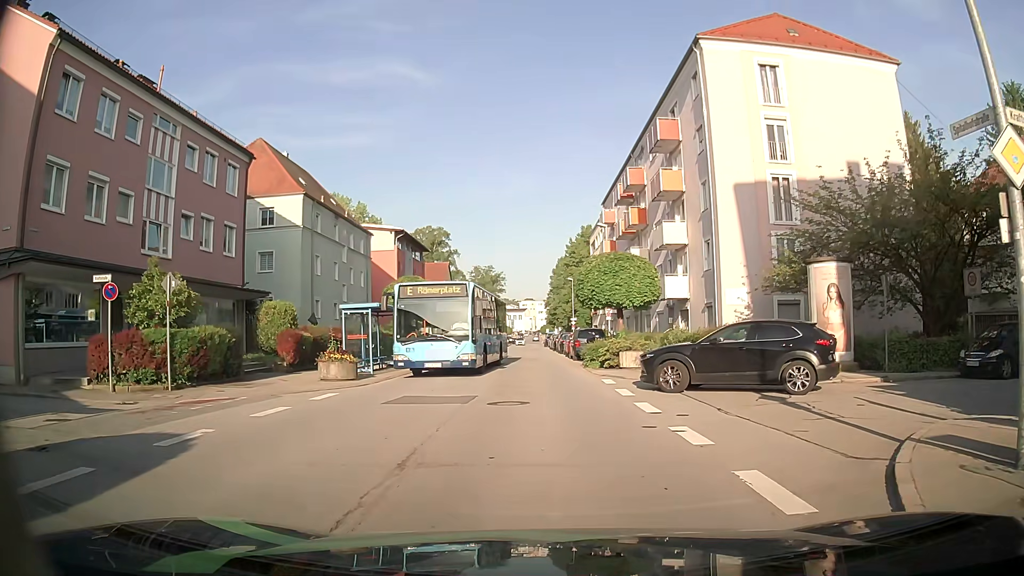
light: Day
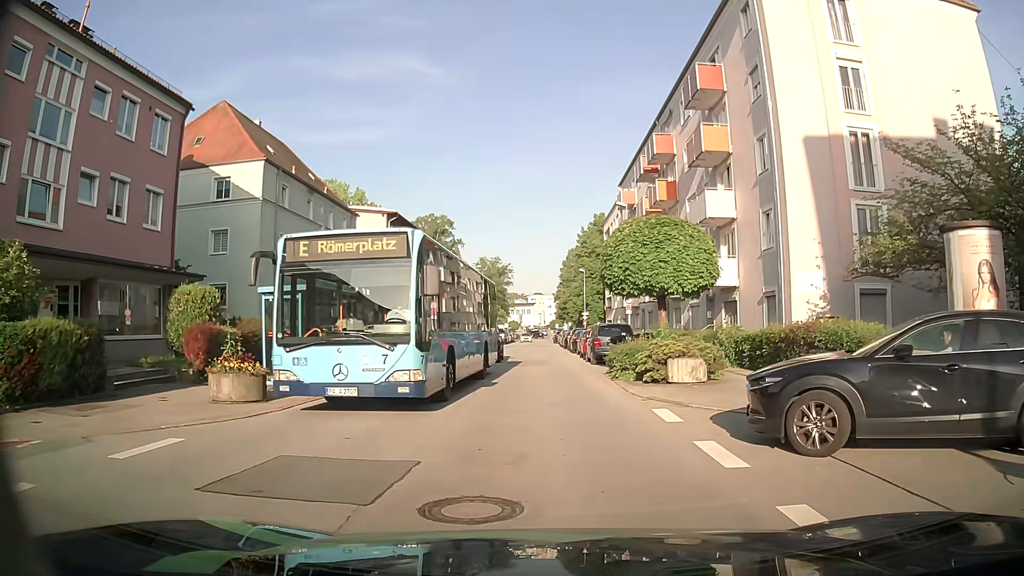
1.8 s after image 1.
(+0.1, +7.5) m; +1°
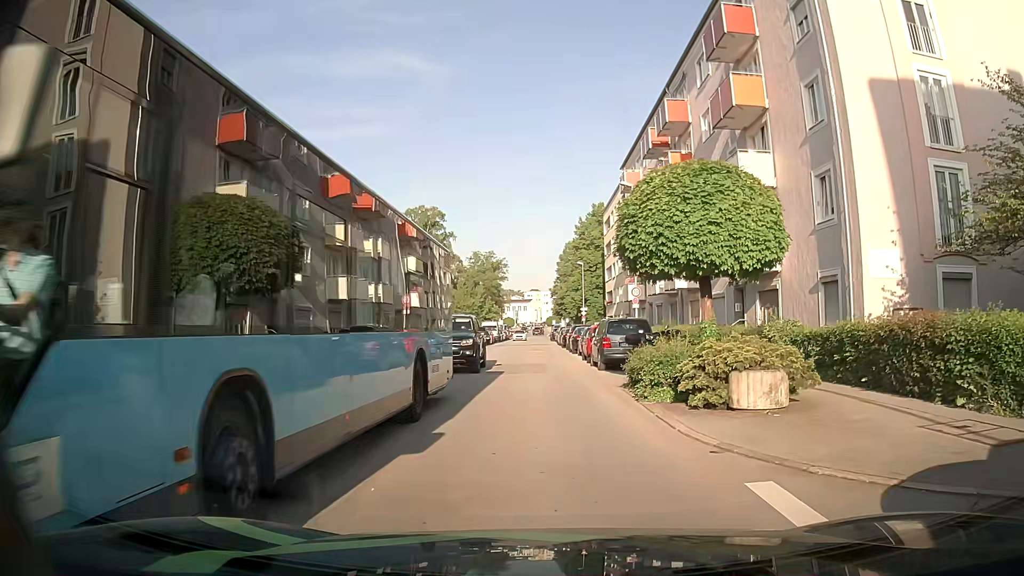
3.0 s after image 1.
(-0.1, +5.6) m; -1°
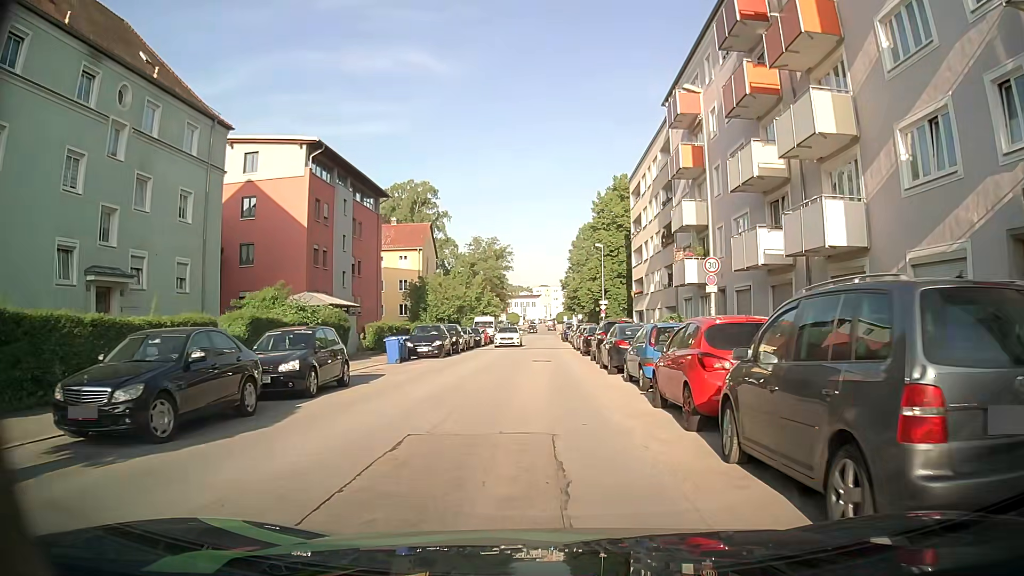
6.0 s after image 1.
(-0.3, +17.4) m; -1°
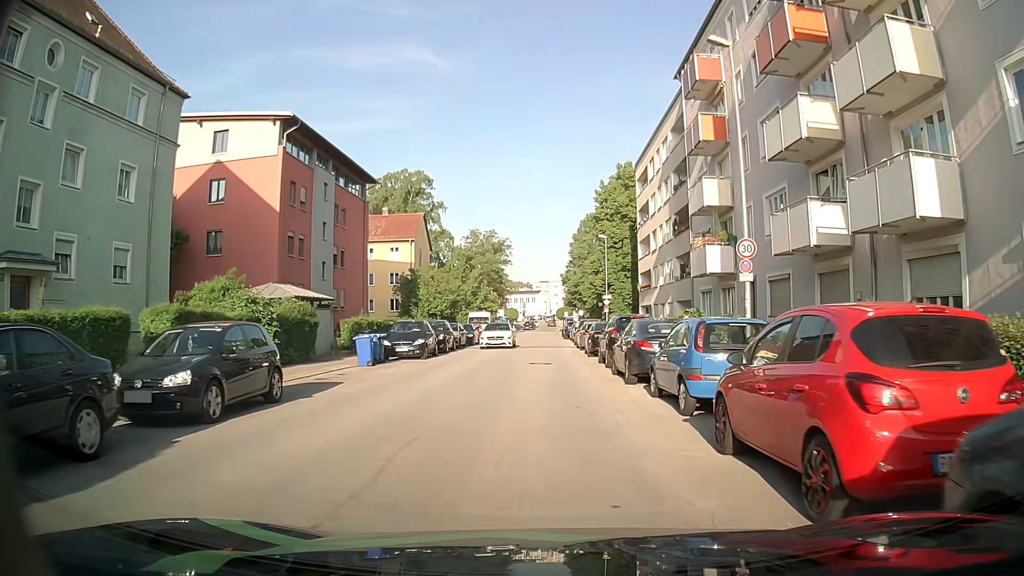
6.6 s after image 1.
(0.0, +4.4) m; 0°
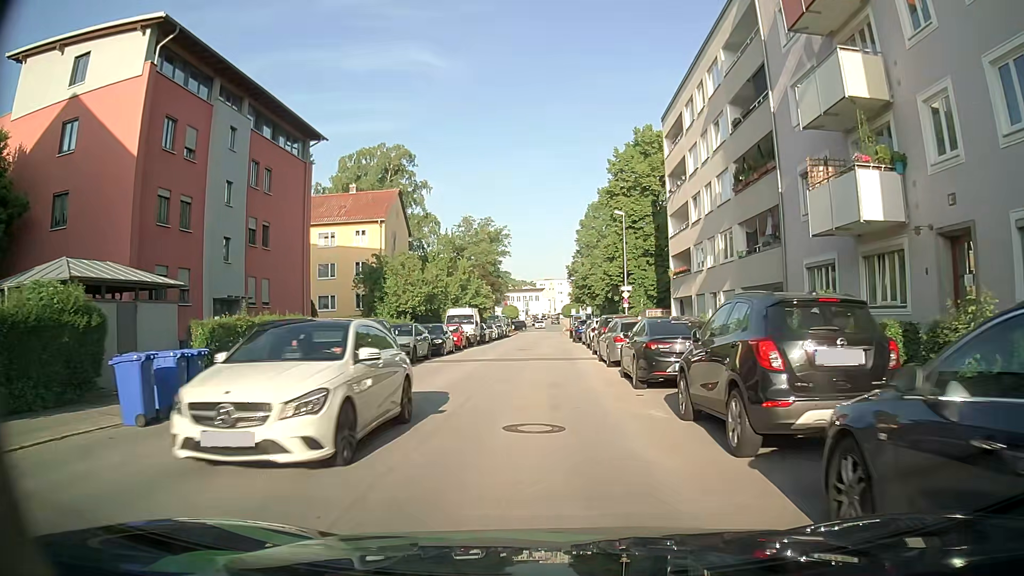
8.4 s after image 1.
(-0.1, +14.0) m; -1°
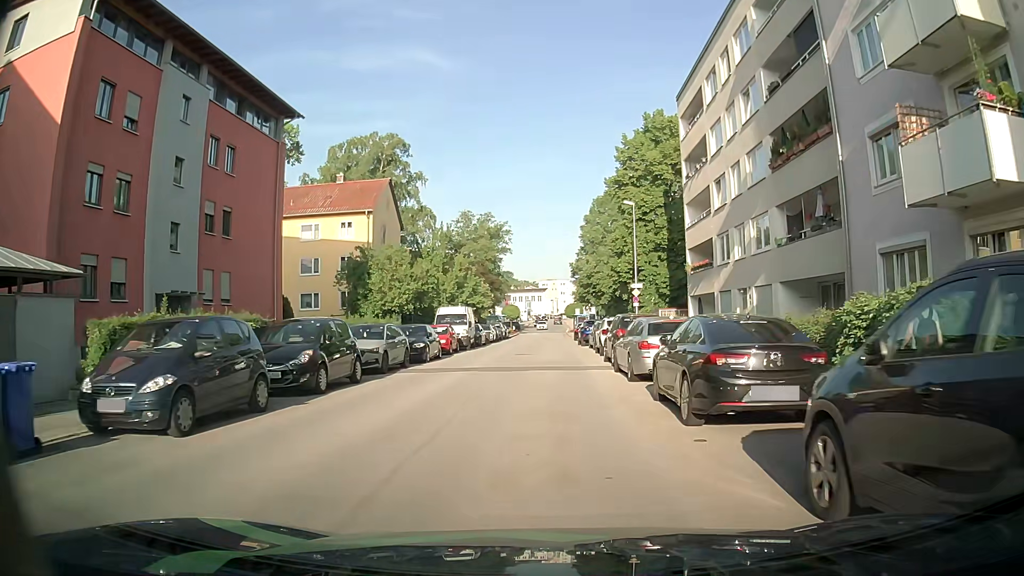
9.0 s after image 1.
(0.0, +4.8) m; +1°
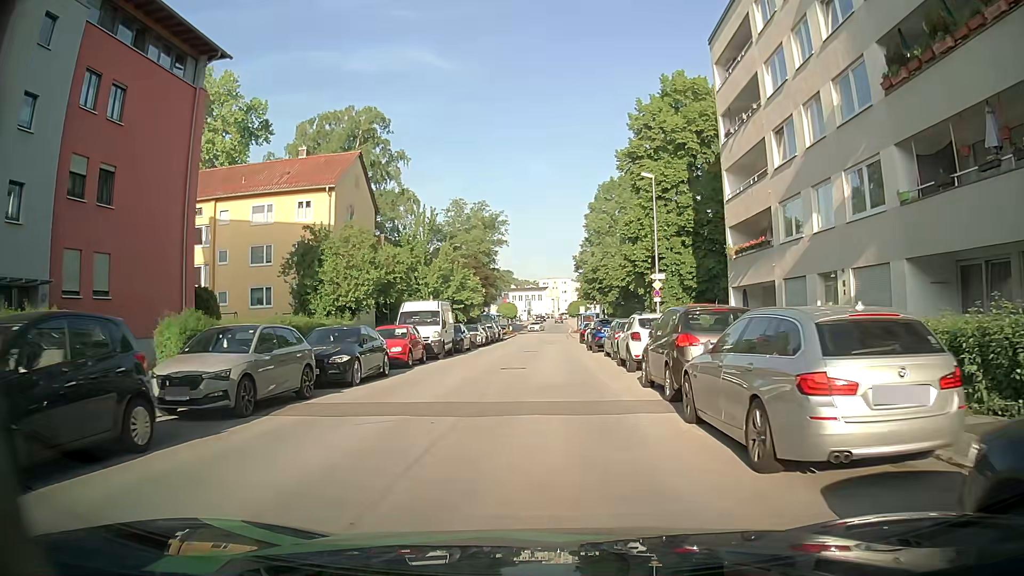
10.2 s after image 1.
(-0.1, +9.4) m; -1°
(0, +10) (0, +20) (0, +30) (+1, +40) (+1, +50) (+1, +60) (+1, +70) (+1, +80) (+2, +90) (+2, +100) m
